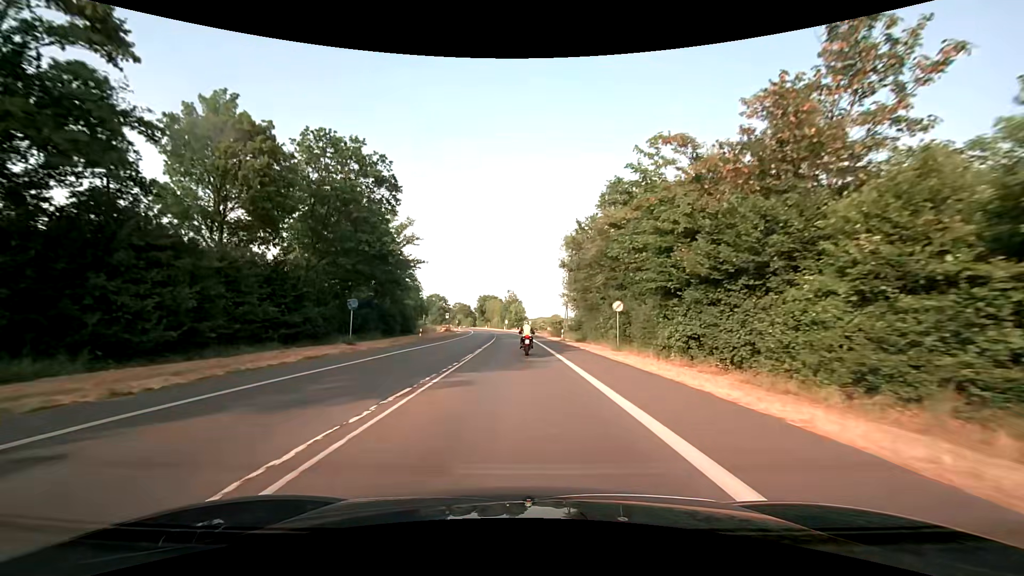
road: secondary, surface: asphalt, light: Day
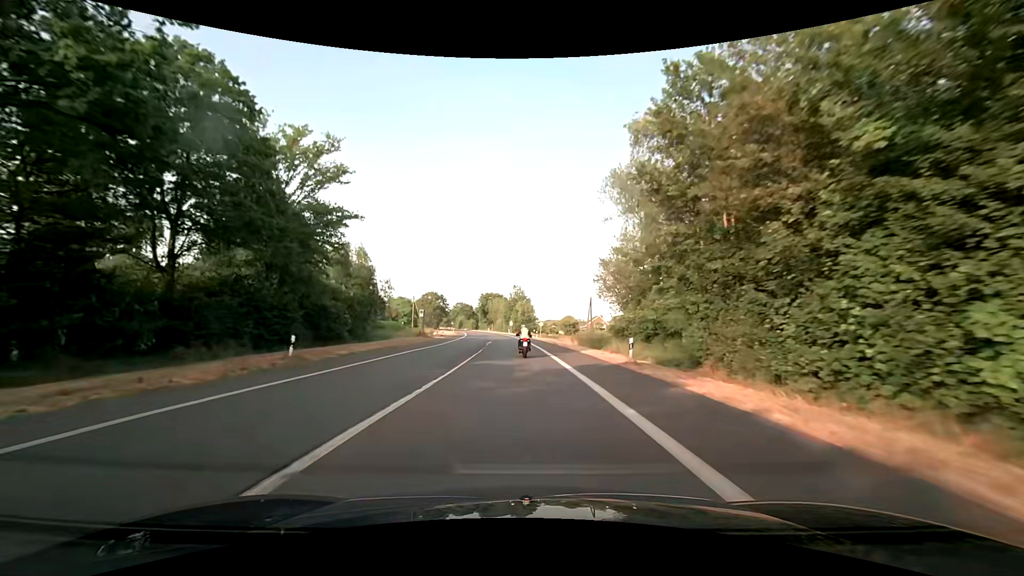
(-0.1, +28.2) m; -1°
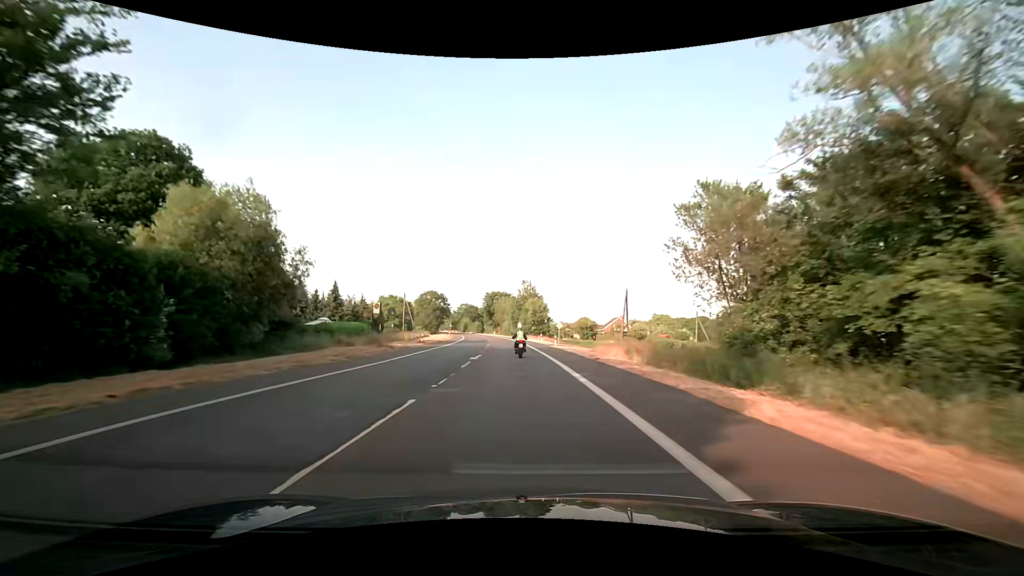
(-0.2, +22.3) m; -1°
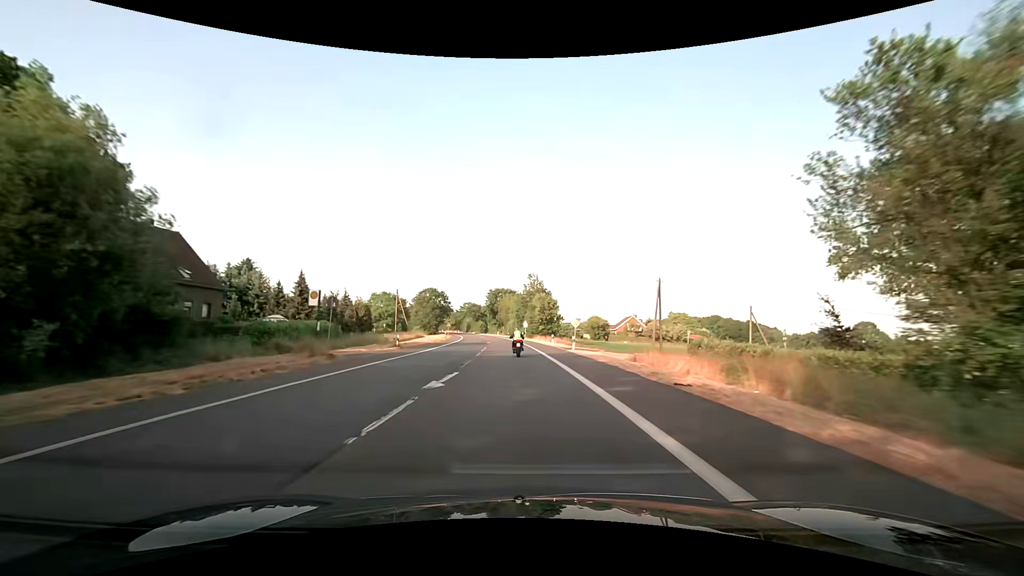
(-0.1, +12.7) m; -1°
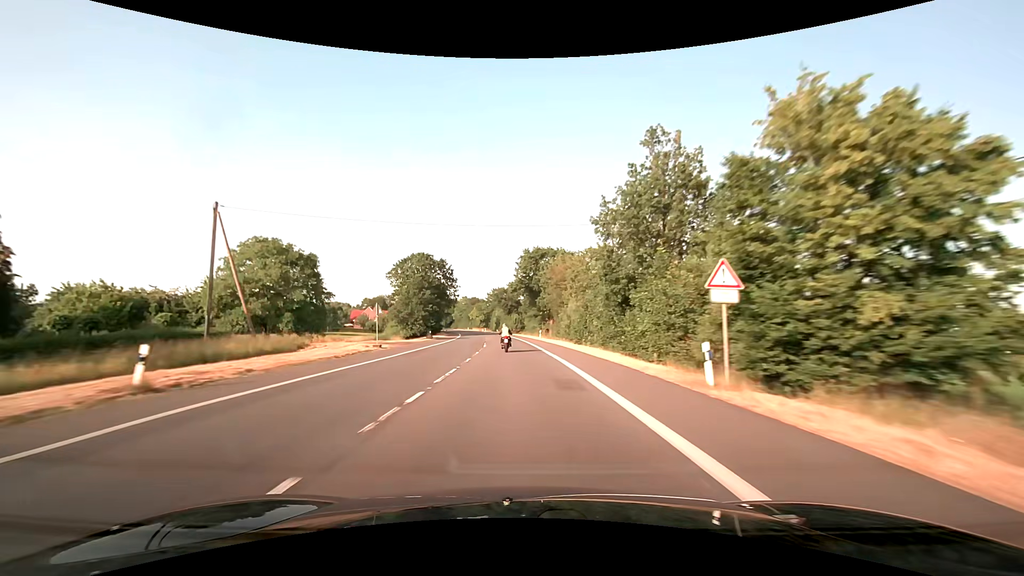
(-3.3, +75.5) m; -5°
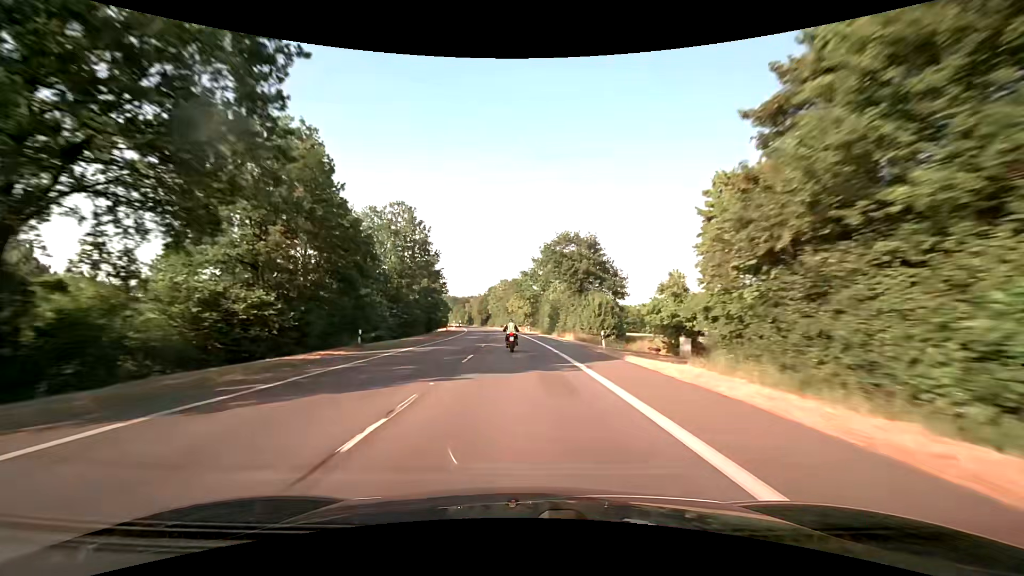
(-4.3, +81.0) m; -6°
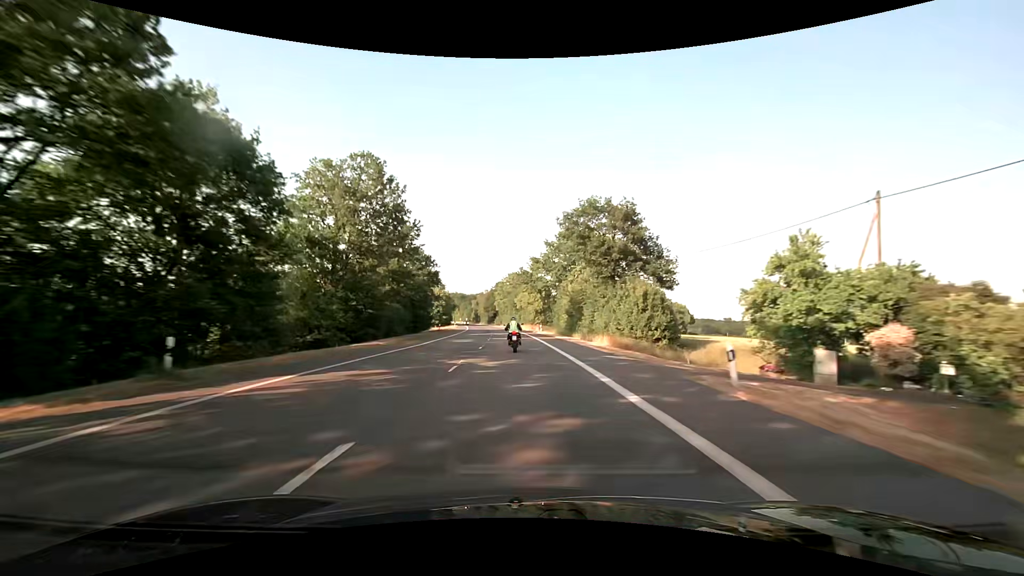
(-0.1, +15.9) m; -1°
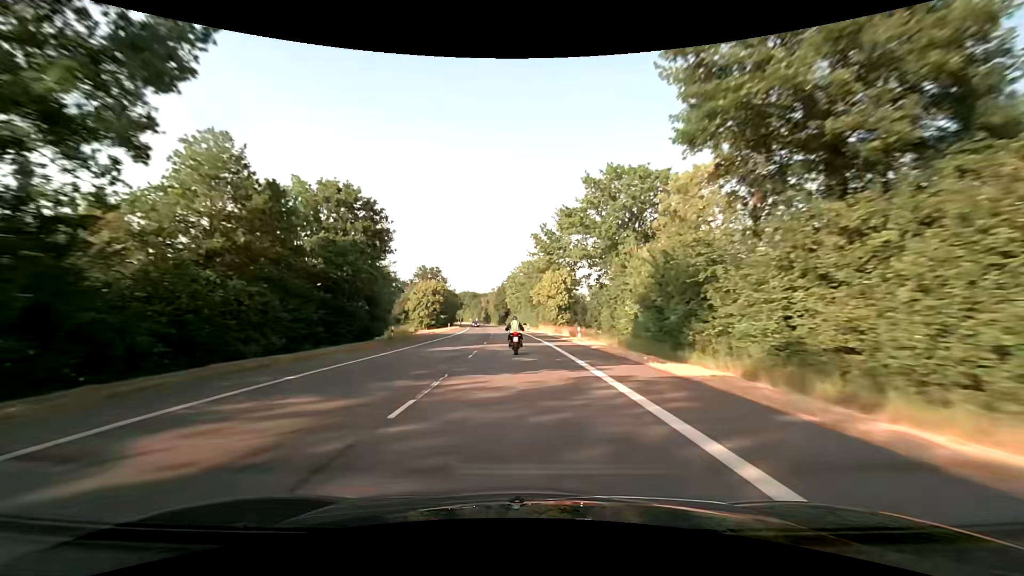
(-0.8, +30.4) m; -2°
(0, +10) (0, +20) (0, +30) (-1, +40) (-1, +50) (-2, +60) (-3, +70) (-3, +80) (-4, +90) (-5, +100) m
